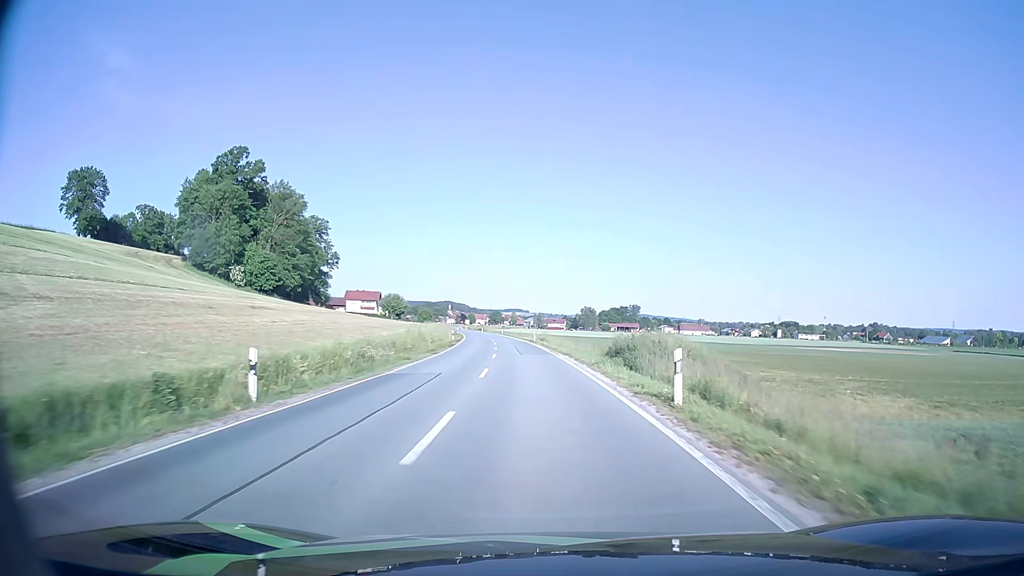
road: secondary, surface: asphalt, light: Day
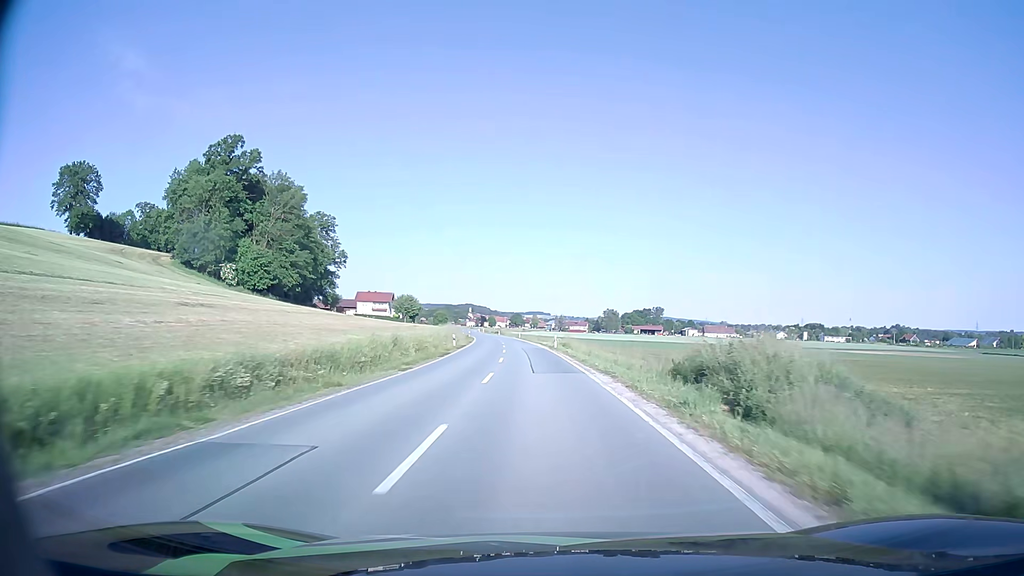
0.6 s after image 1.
(-0.2, +12.4) m; -2°
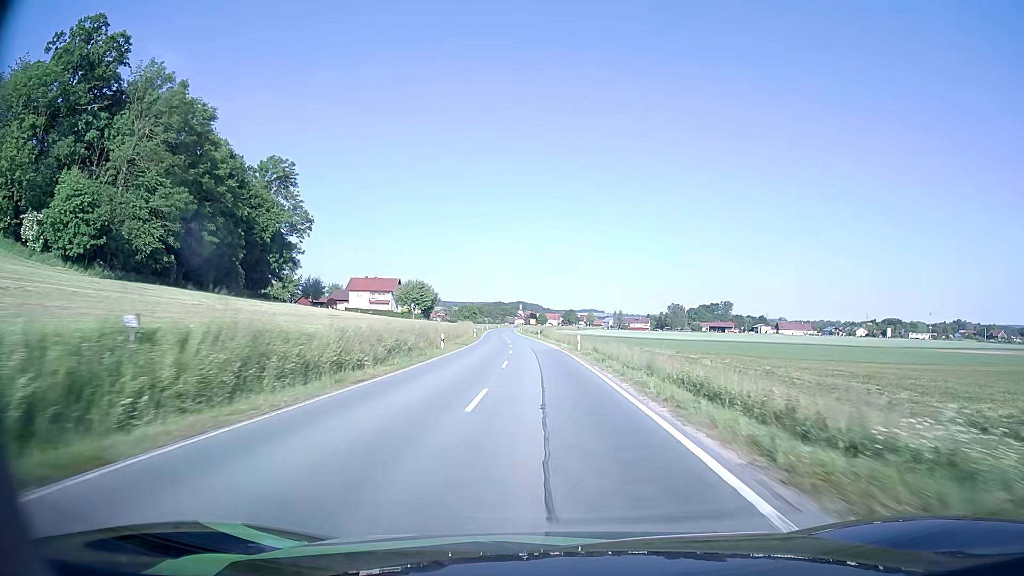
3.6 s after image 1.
(-2.9, +63.1) m; -5°
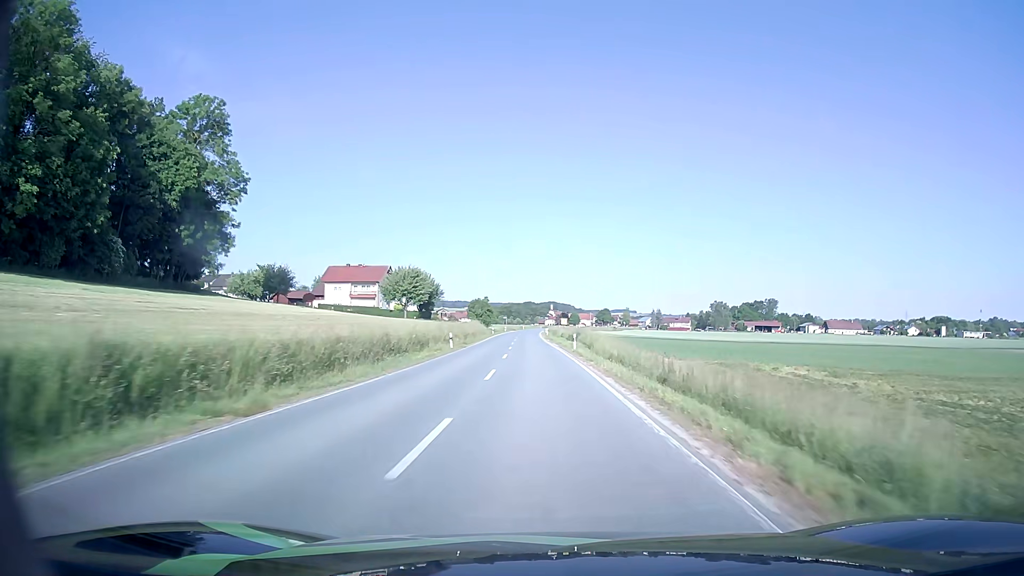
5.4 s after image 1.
(-0.7, +38.6) m; -3°
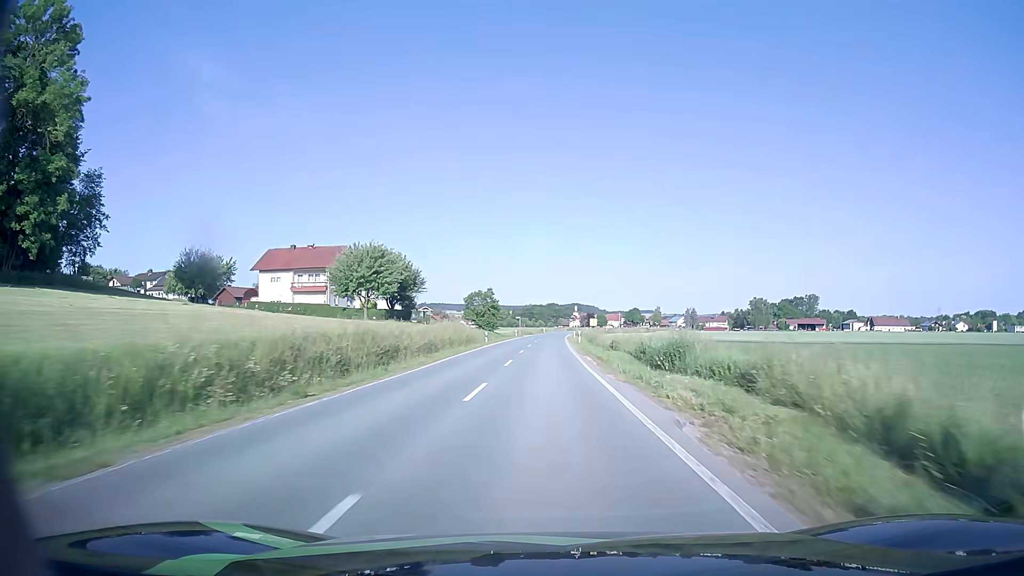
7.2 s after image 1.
(-0.7, +39.3) m; -2°
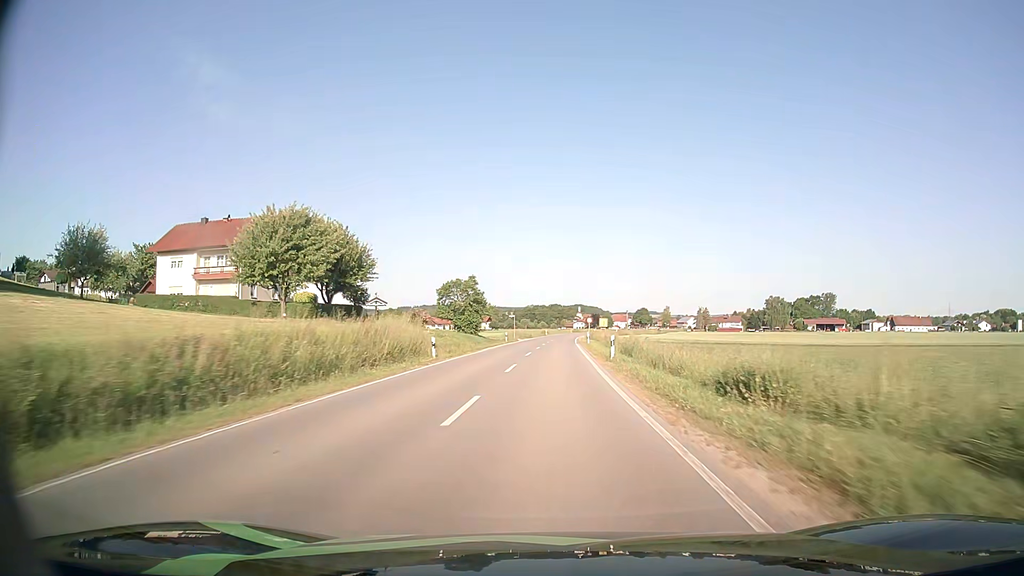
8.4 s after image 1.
(0.0, +26.5) m; 0°
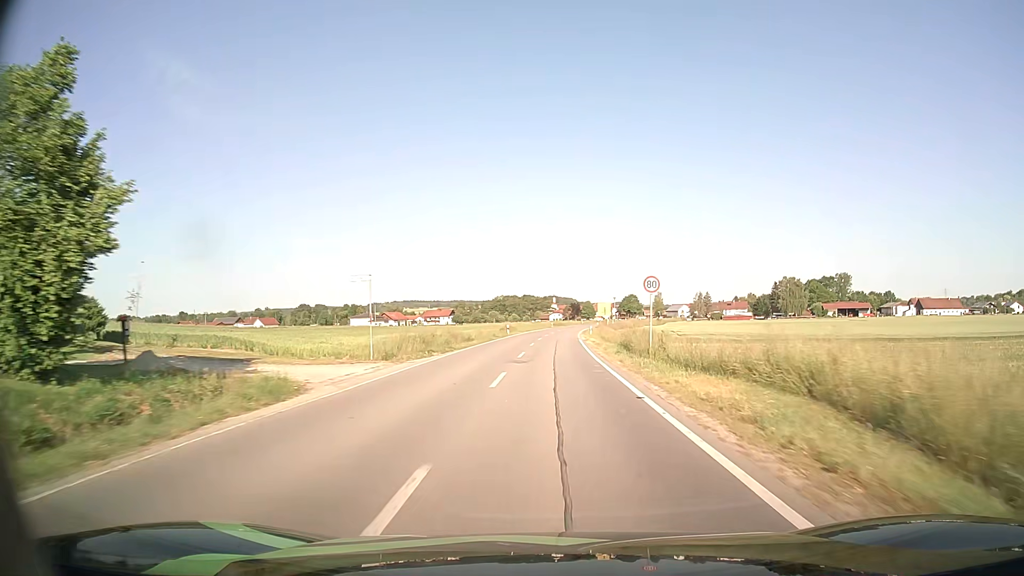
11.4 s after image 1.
(+0.8, +63.7) m; +2°
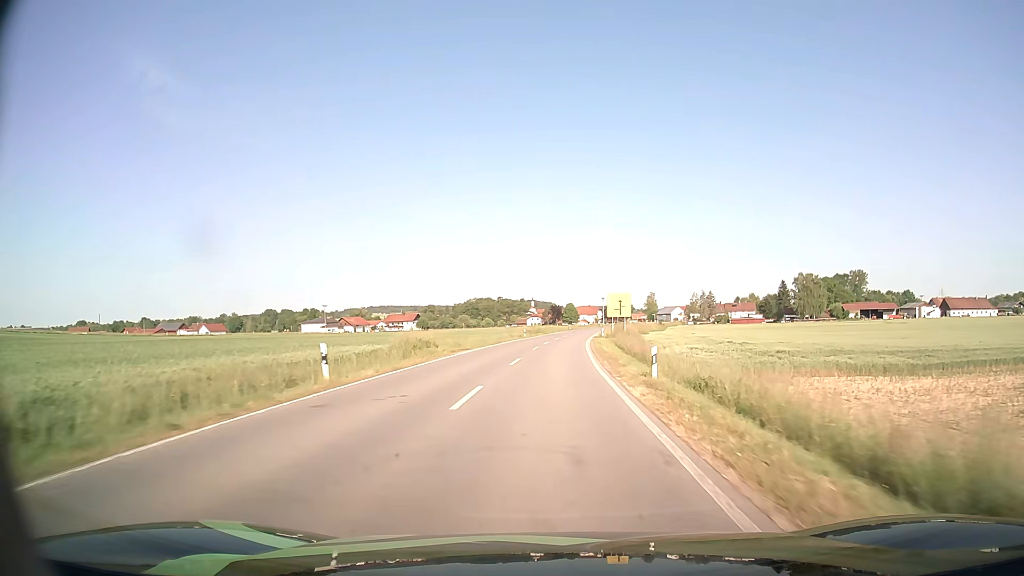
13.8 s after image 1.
(+0.9, +48.0) m; +2°
(0, +10) (0, +20) (0, +30) (+1, +40) (+1, +50) (+1, +60) (+2, +70) (+3, +80) (+4, +90) (+5, +100) m
